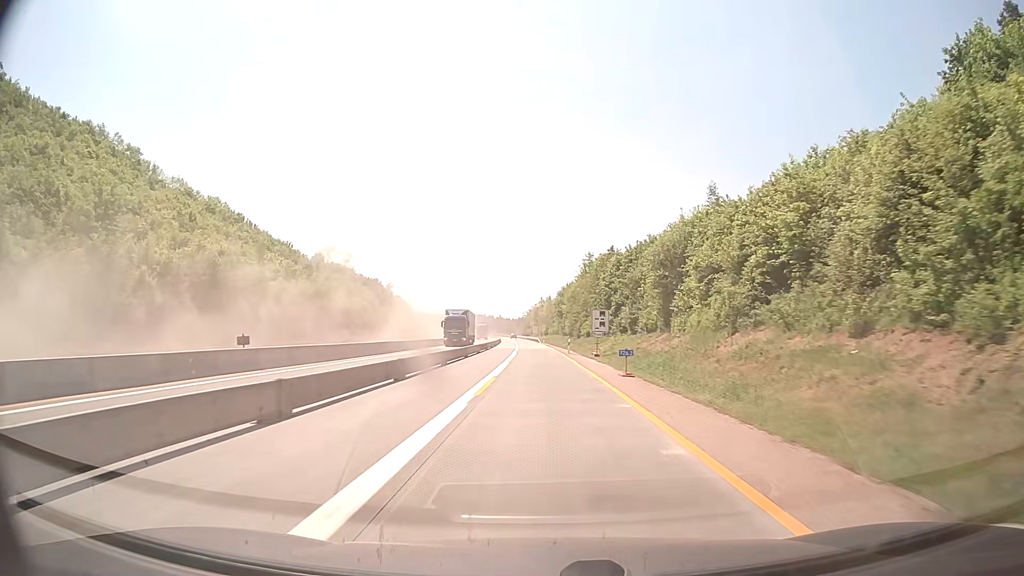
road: motorway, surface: concrete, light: Day
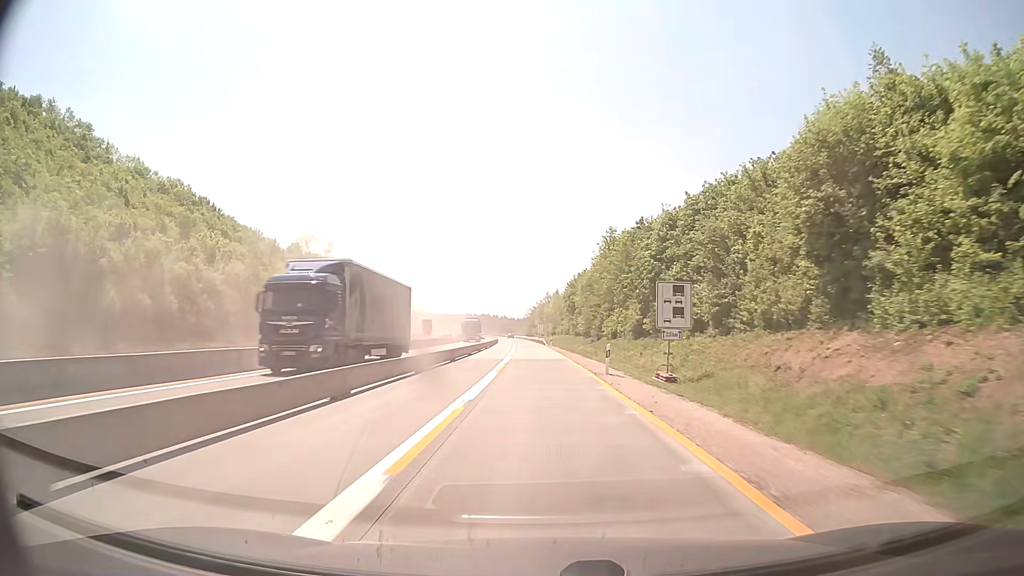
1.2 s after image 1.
(-0.2, +26.1) m; 0°
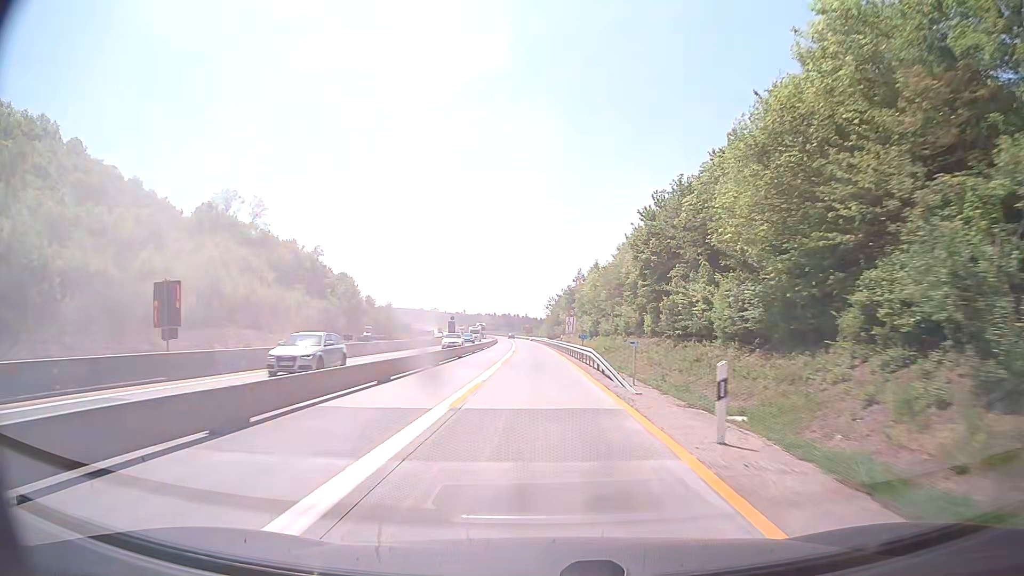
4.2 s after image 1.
(-1.0, +65.2) m; -2°
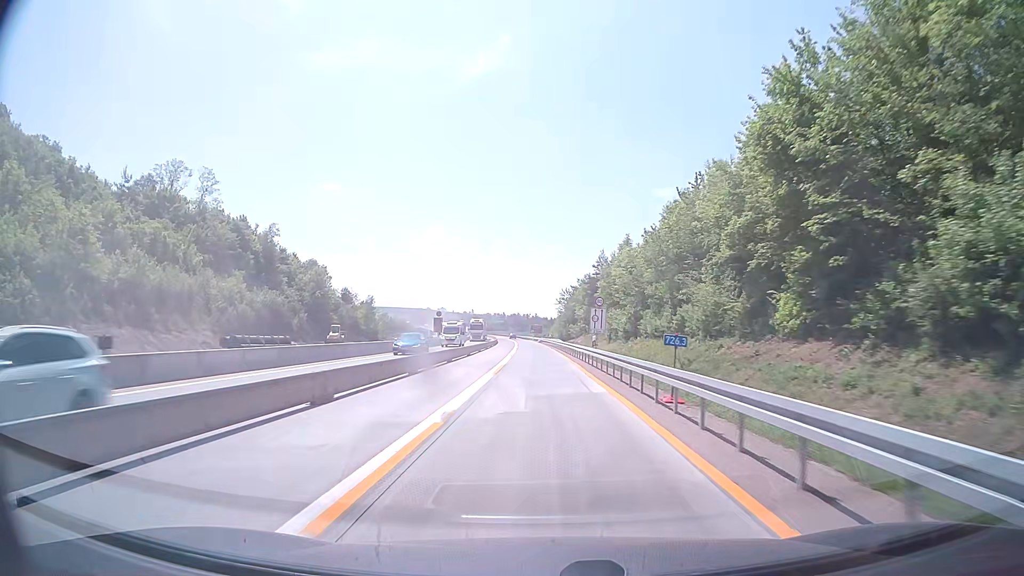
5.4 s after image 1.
(-0.3, +26.1) m; -1°
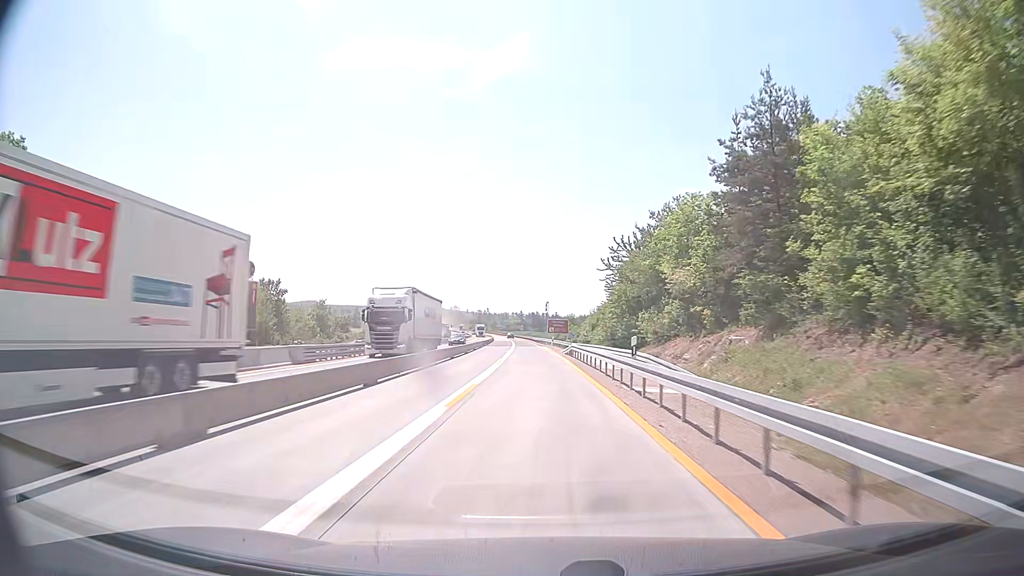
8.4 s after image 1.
(-0.9, +65.3) m; -1°
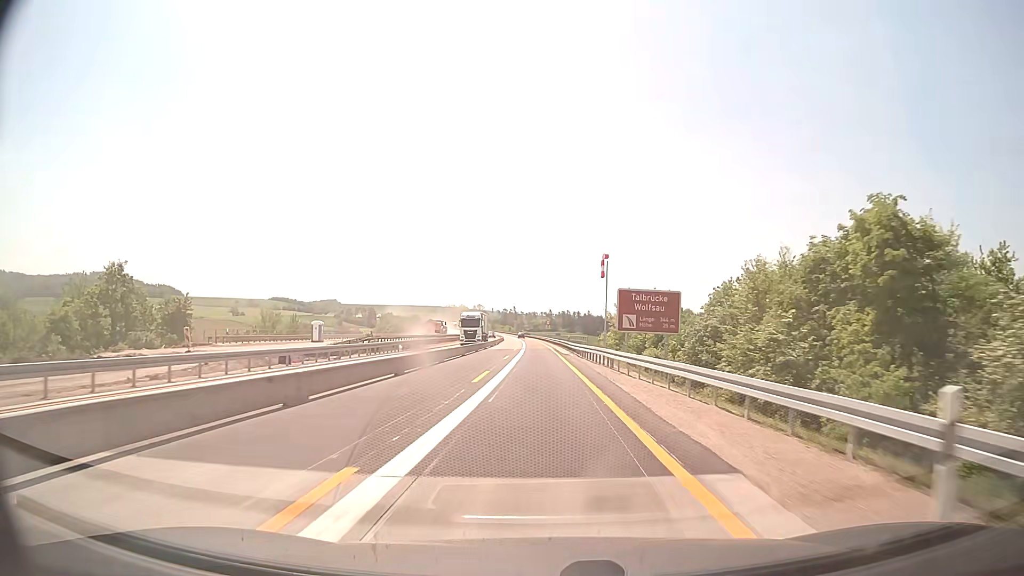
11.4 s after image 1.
(-1.8, +65.2) m; -3°
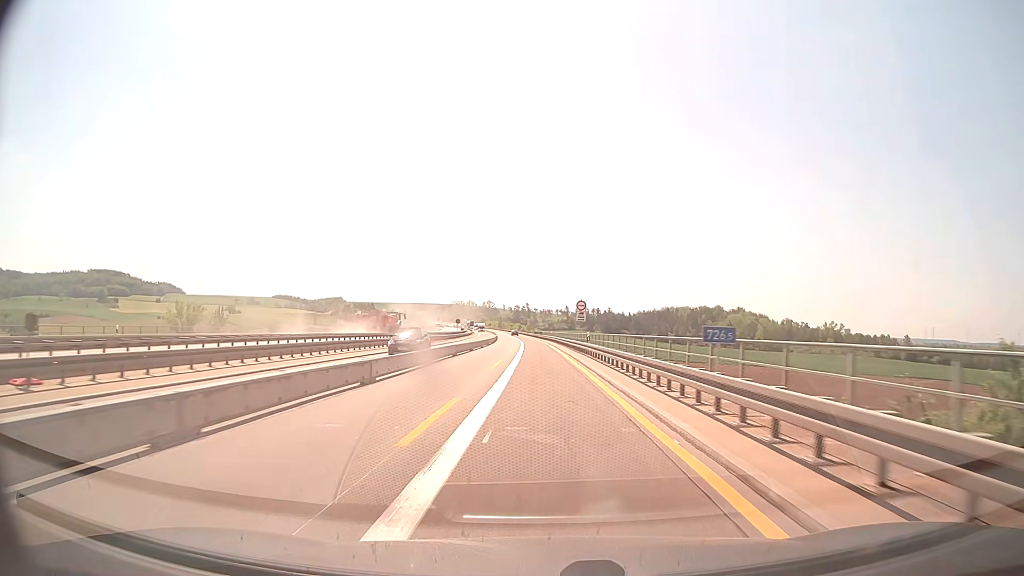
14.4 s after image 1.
(-0.8, +65.2) m; -1°
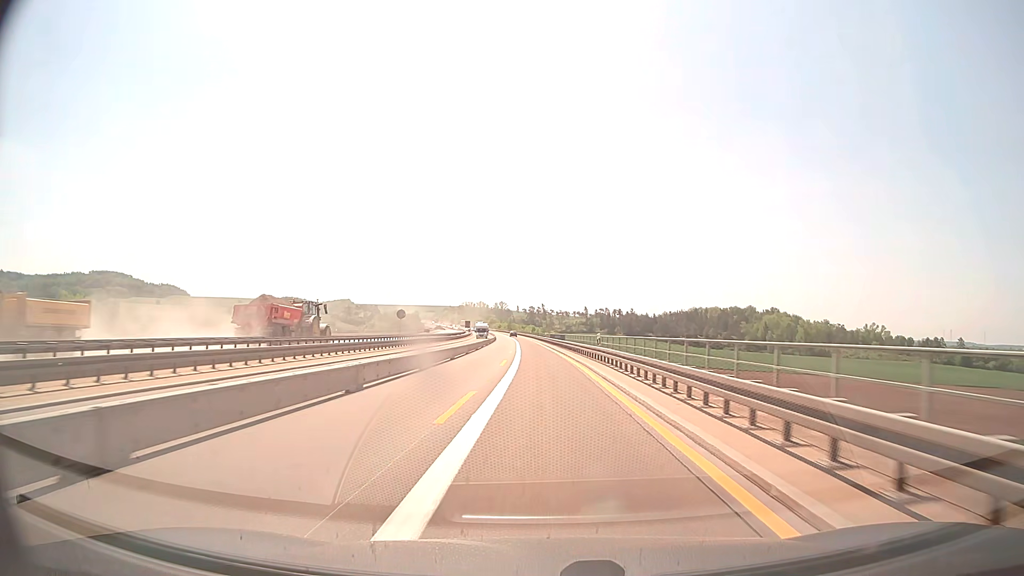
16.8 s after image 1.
(-0.7, +52.1) m; -1°
(0, +10) (0, +20) (0, +30) (0, +40) (-1, +50) (-1, +60) (-1, +70) (-2, +80) (-2, +90) (-3, +100) m
